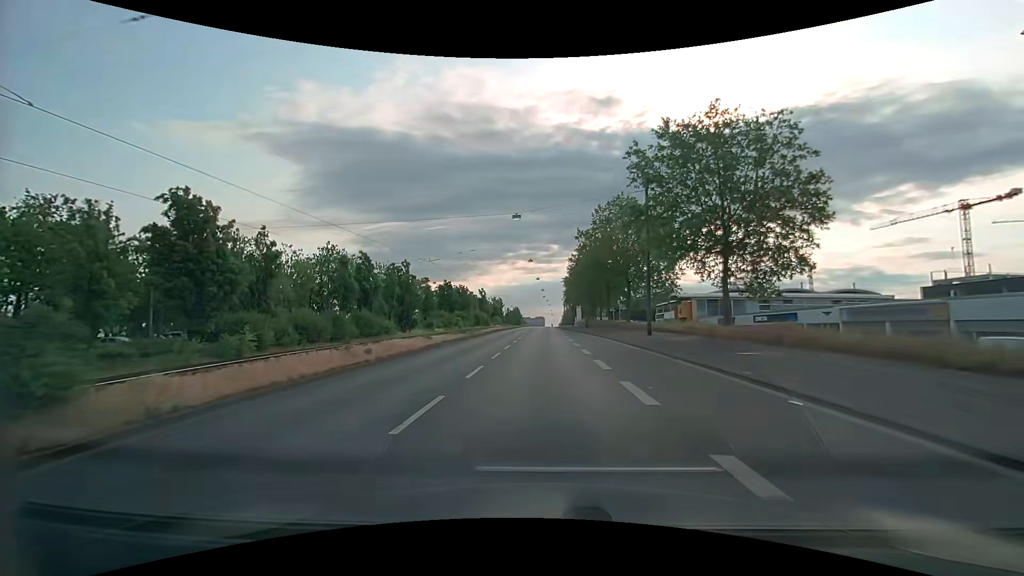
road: primary_link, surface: asphalt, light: Day
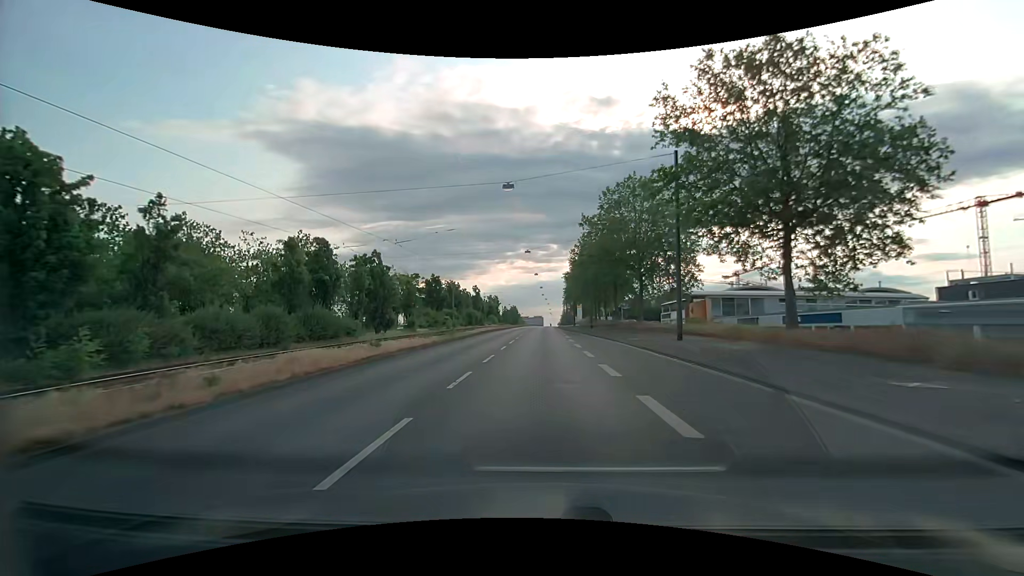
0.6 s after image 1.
(0.0, +8.1) m; -1°
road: primary
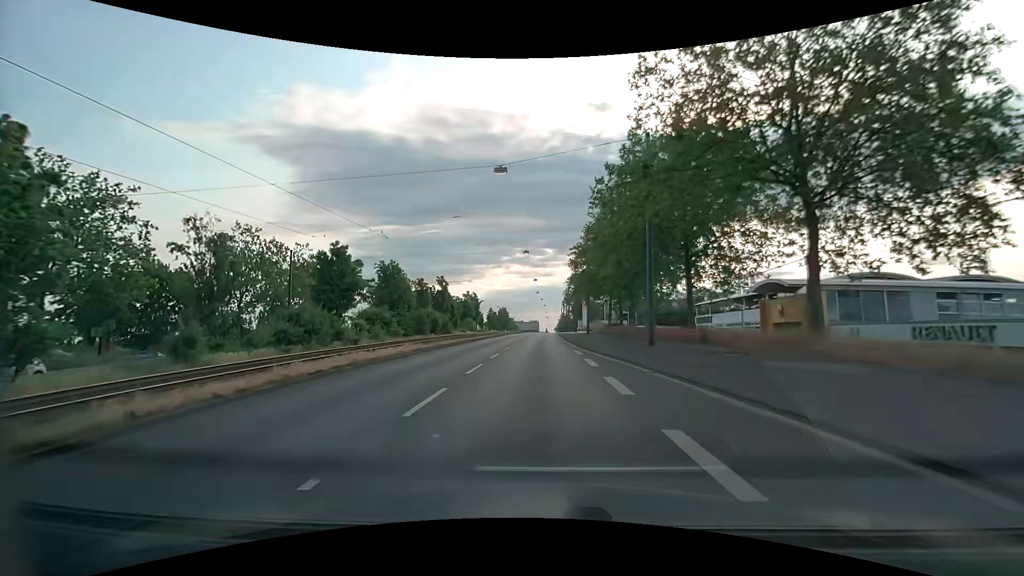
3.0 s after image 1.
(+0.5, +32.6) m; +1°
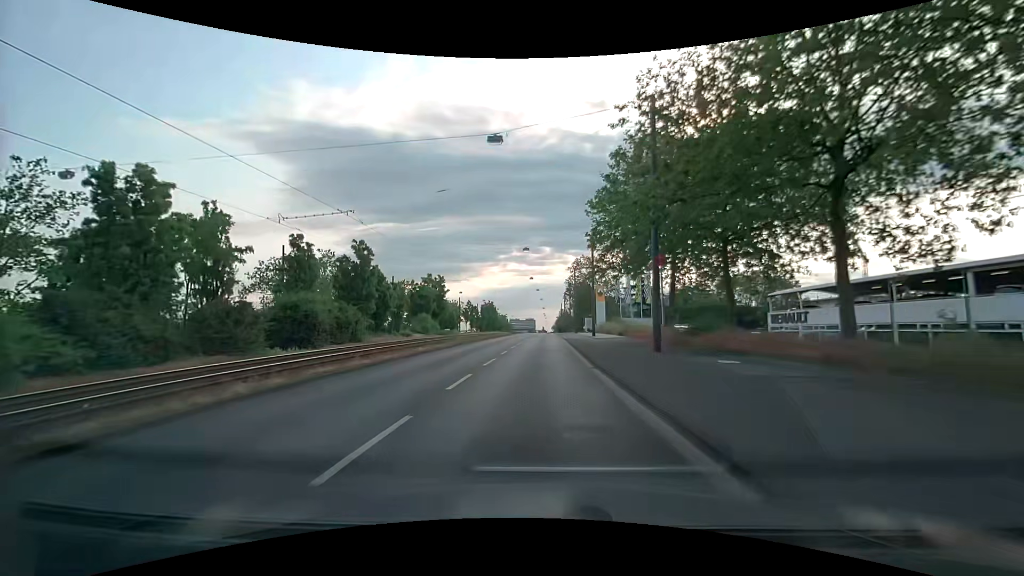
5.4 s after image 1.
(+0.3, +32.9) m; +1°
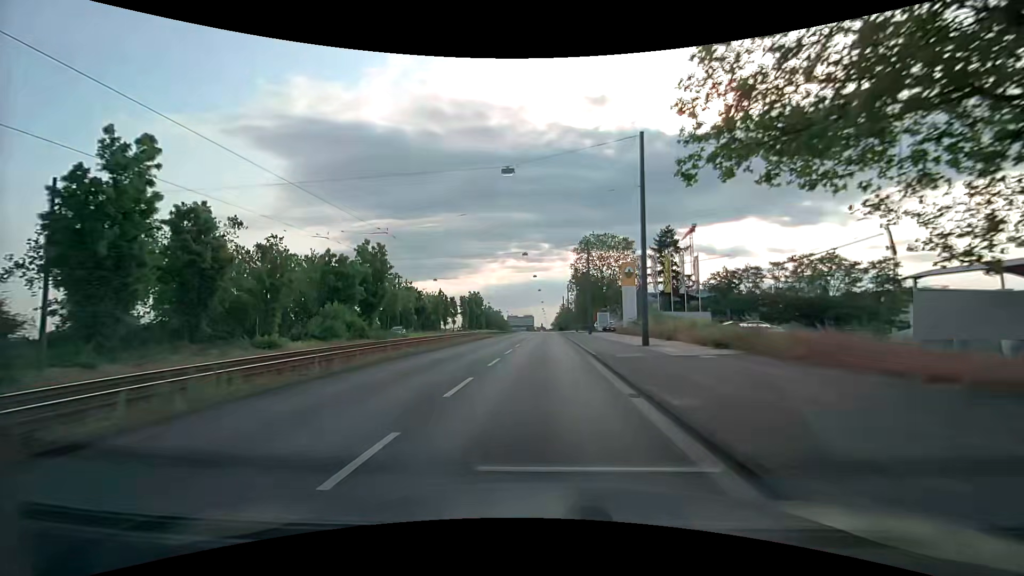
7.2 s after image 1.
(+0.1, +25.1) m; +1°
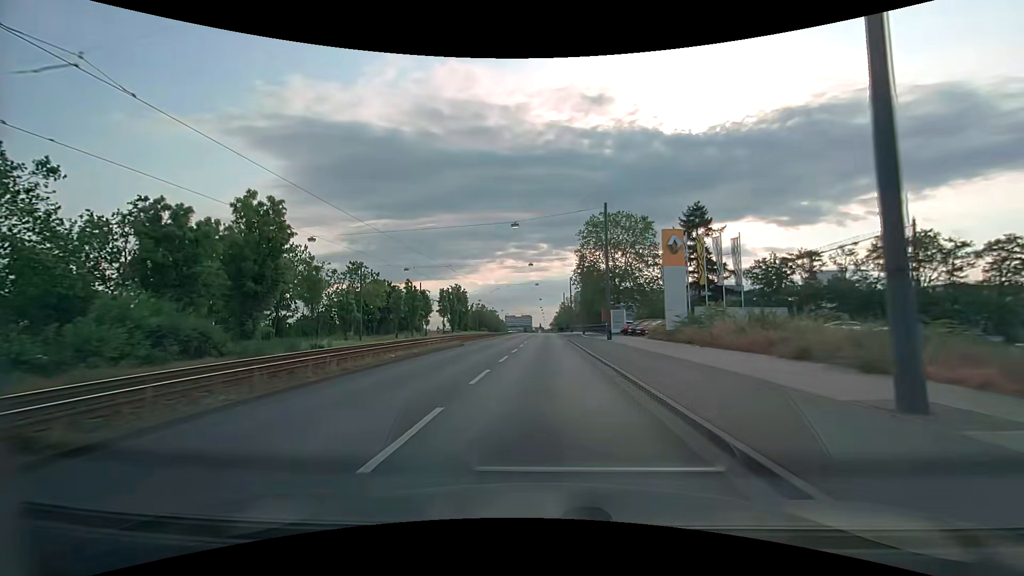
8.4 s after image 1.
(-0.2, +17.0) m; -1°
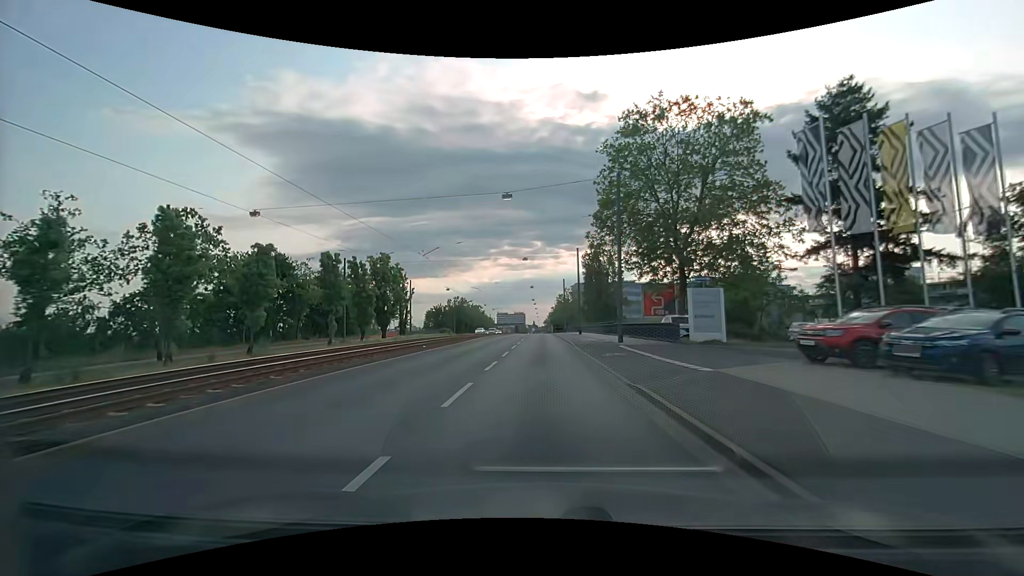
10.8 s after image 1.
(+0.4, +34.9) m; +1°
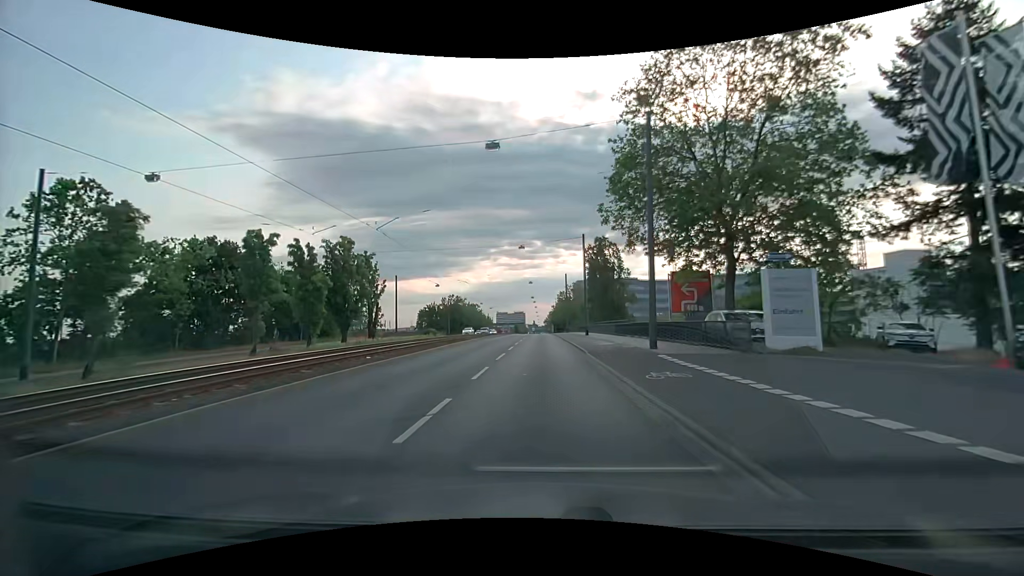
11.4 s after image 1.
(0.0, +8.9) m; 0°
(0, +10) (0, +20) (0, +30) (0, +40) (0, +50) (0, +60) (0, +70) (0, +80) (0, +90) (0, +100) m
